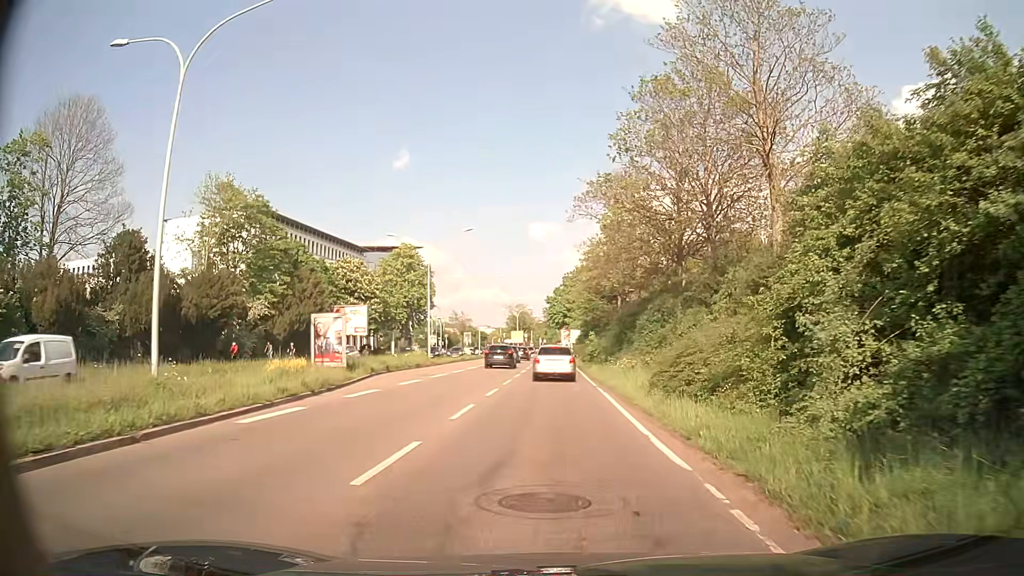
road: trunk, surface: asphalt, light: Day
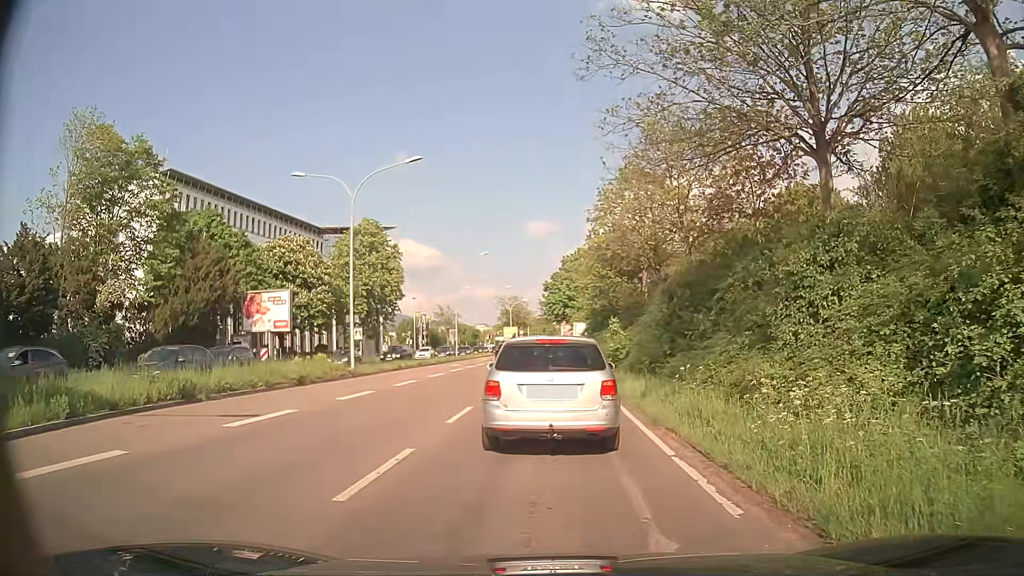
(+0.1, +18.1) m; 0°
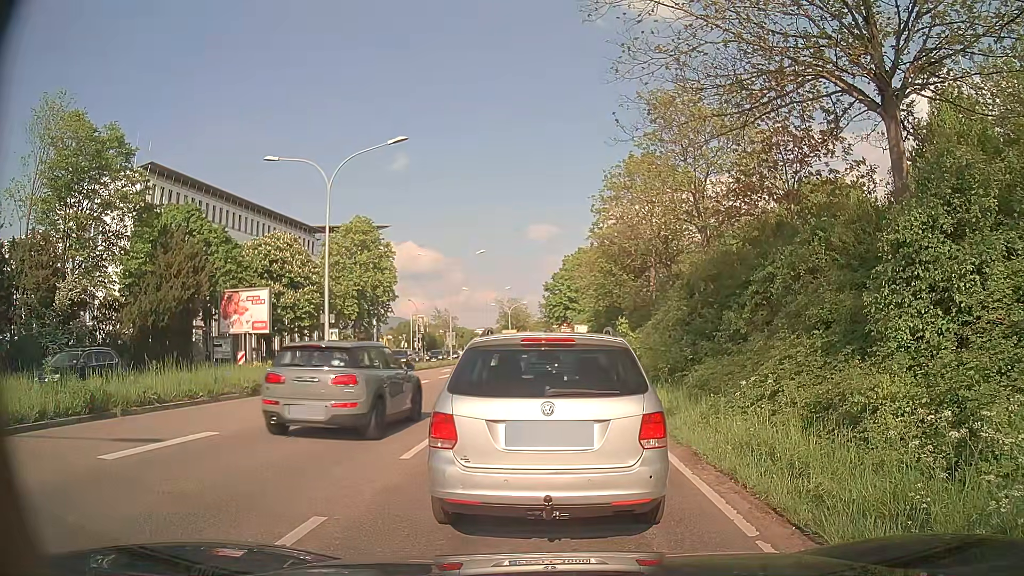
(0.0, +3.2) m; -1°
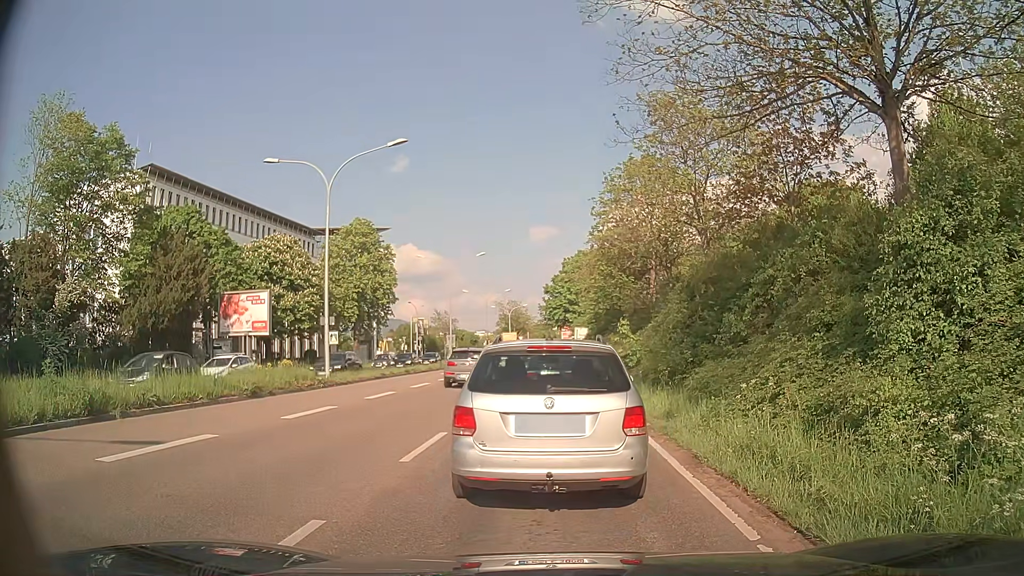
(0.0, 0.0) m; 0°
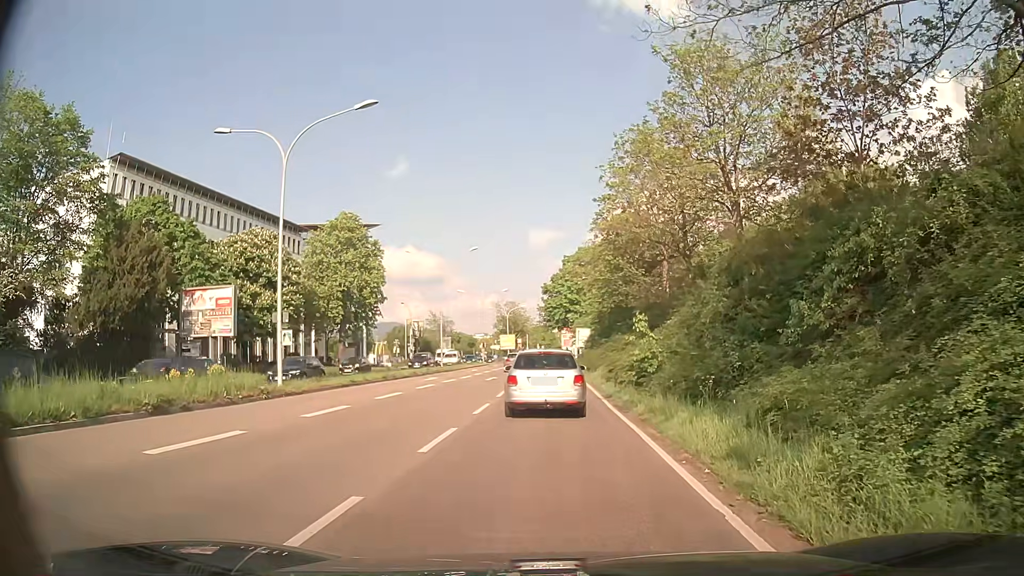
(+0.1, +5.5) m; +2°
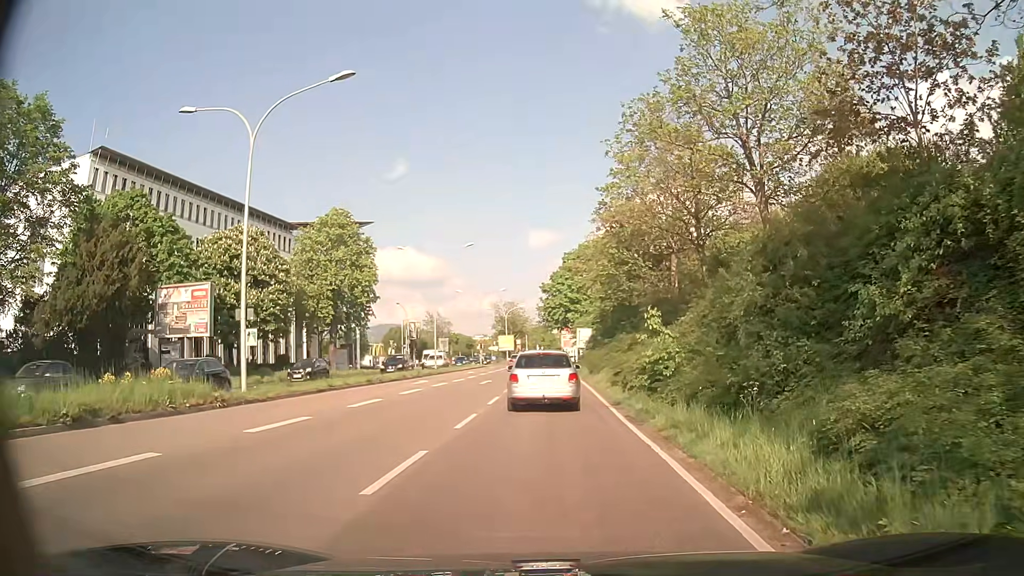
(0.0, +3.0) m; +1°
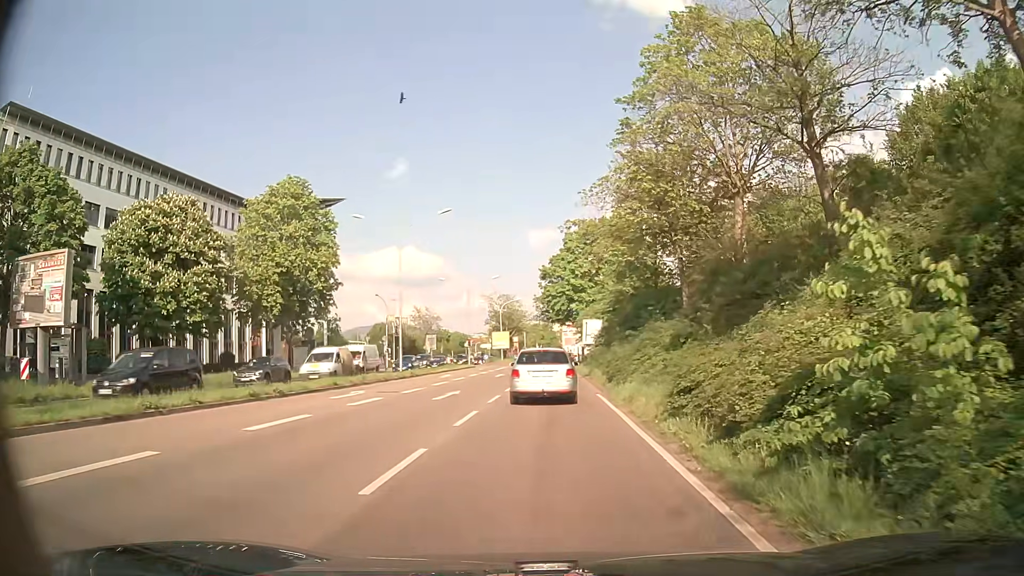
(-0.2, +12.6) m; -1°
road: primary
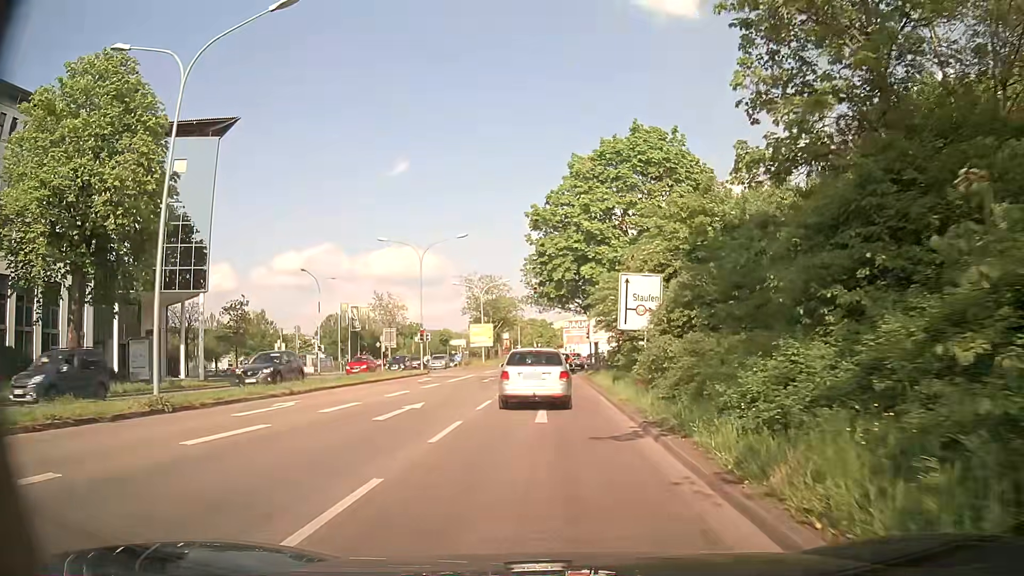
(+0.1, +26.6) m; 0°
(0, +10) (0, +20) (0, +30) (0, +40) (0, +50) (+2, +60) (+2, +70) (+3, +80) (+3, +90) (+3, +100) m
